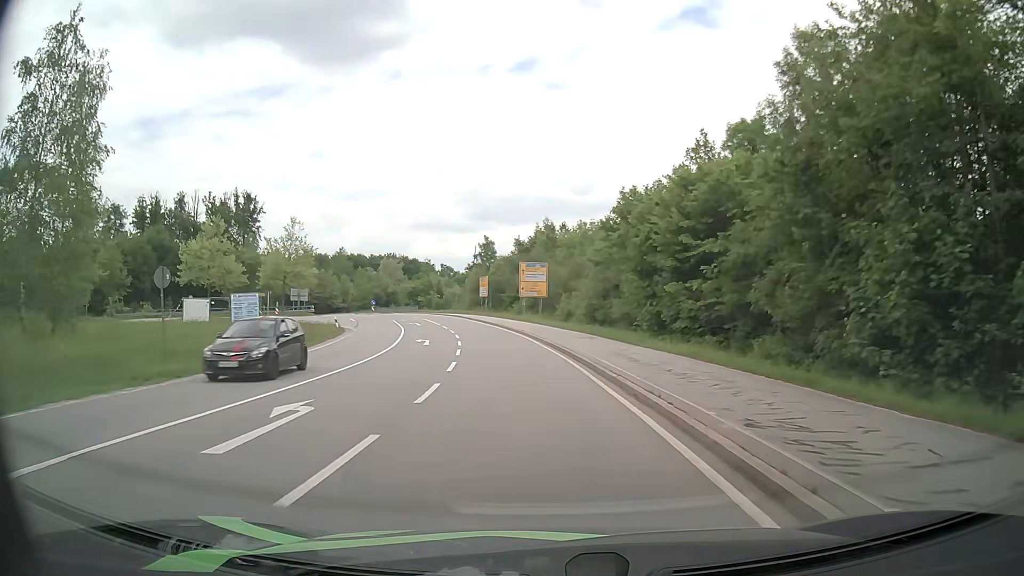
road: secondary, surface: asphalt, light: Day
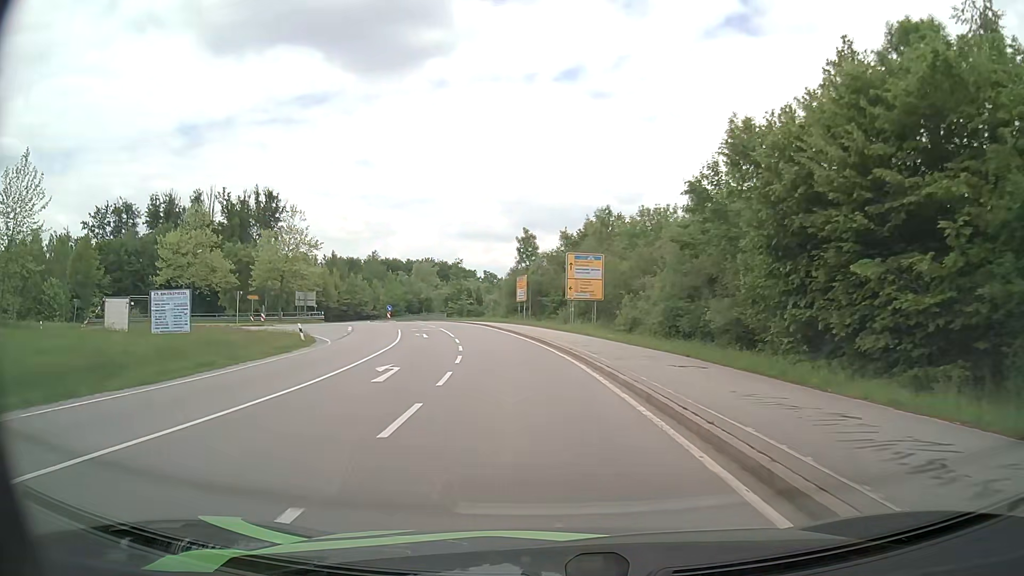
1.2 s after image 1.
(-0.5, +15.1) m; -4°
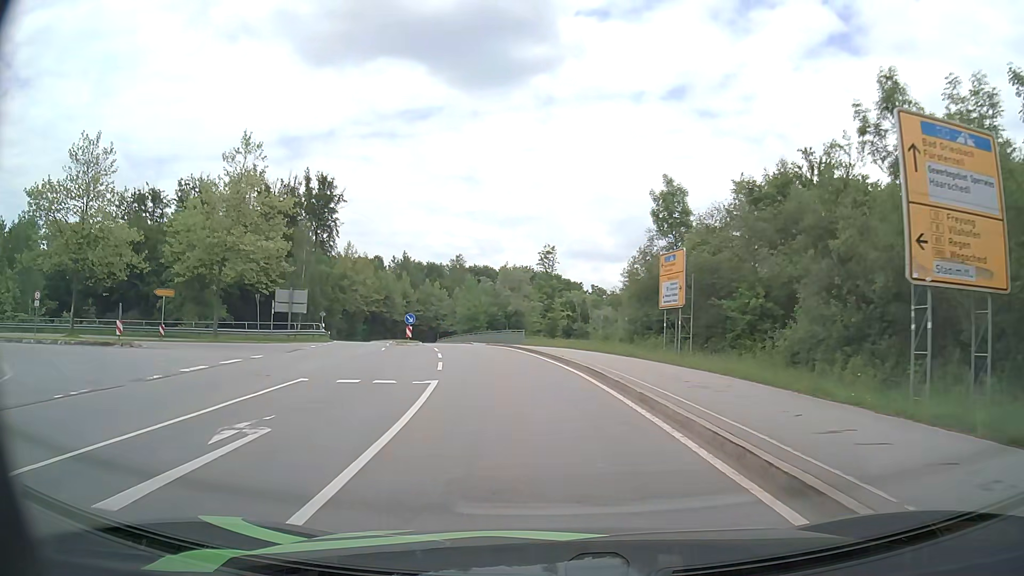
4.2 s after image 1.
(-2.9, +33.6) m; -10°
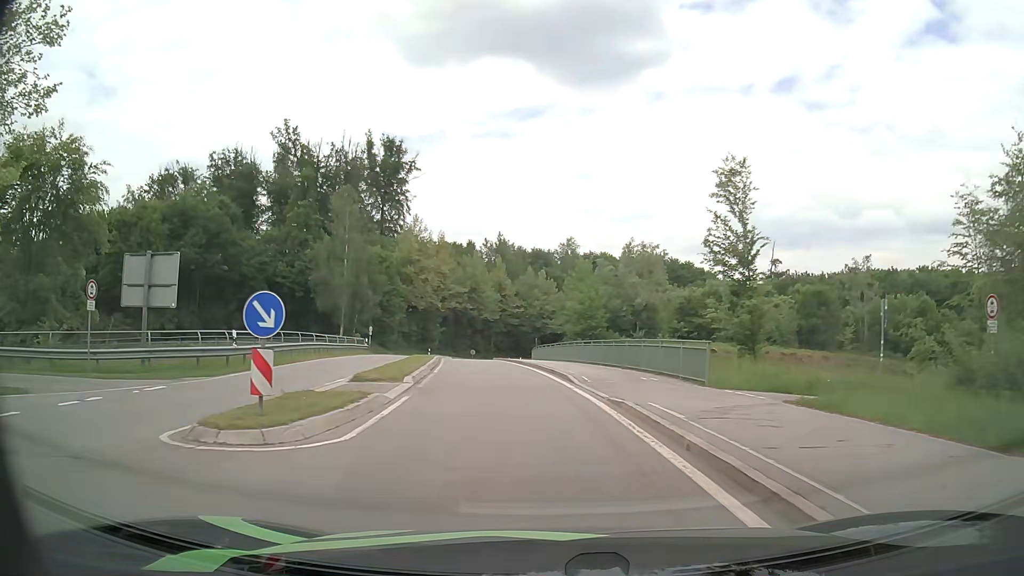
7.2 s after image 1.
(-2.4, +30.7) m; -10°
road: primary_link
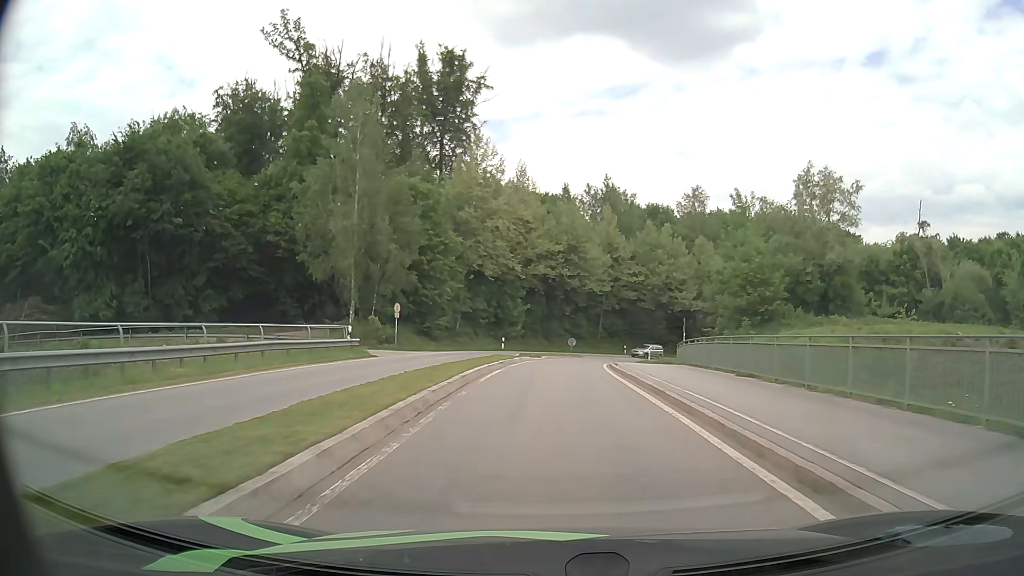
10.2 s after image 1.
(-2.8, +30.6) m; -9°
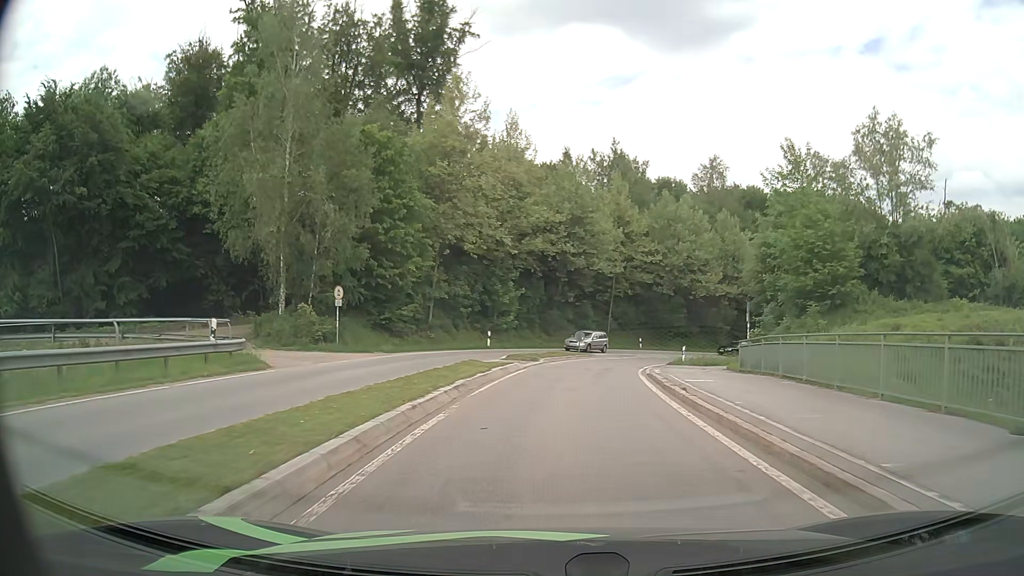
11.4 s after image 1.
(-0.1, +12.5) m; 0°
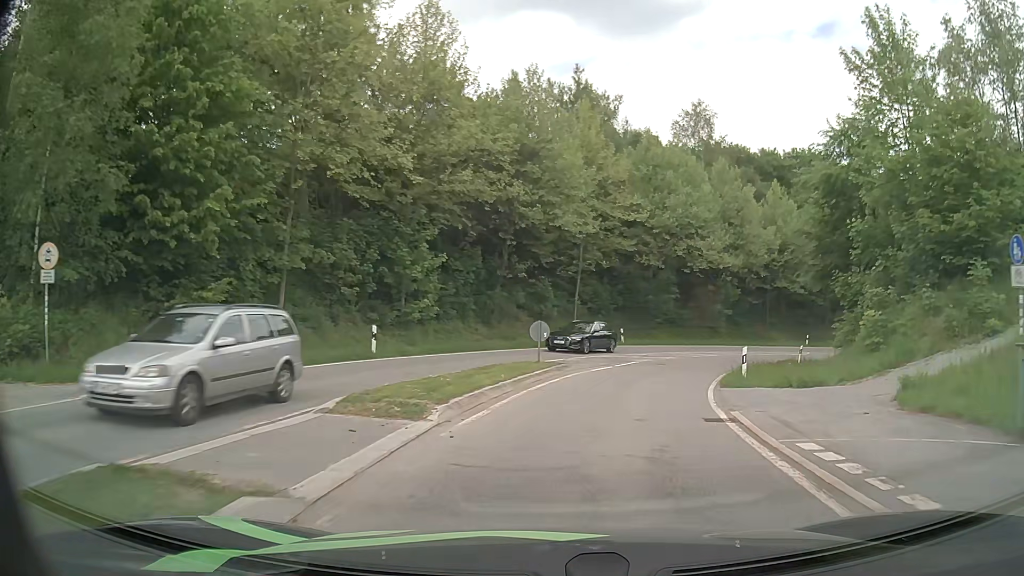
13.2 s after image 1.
(+0.5, +18.2) m; +4°
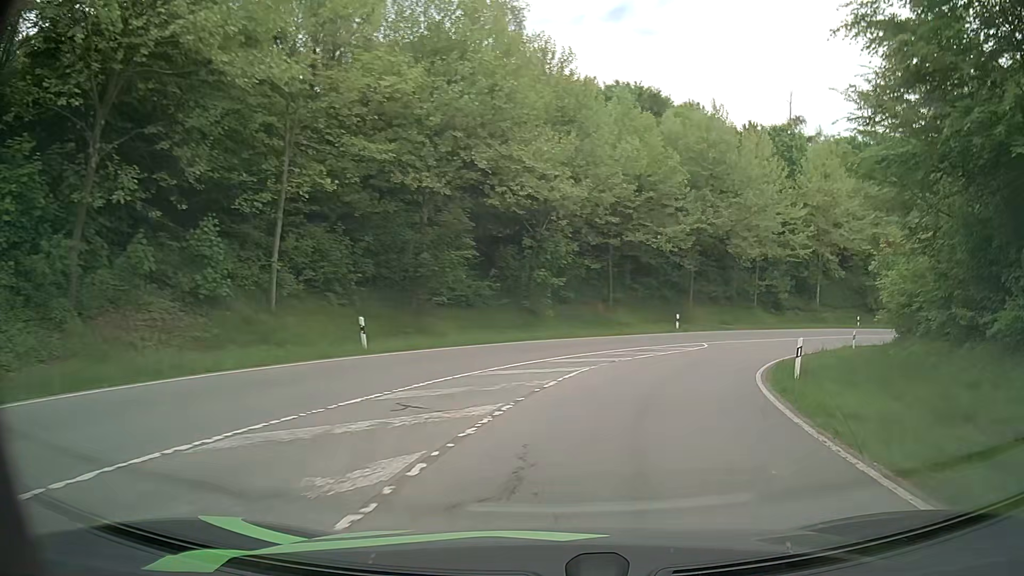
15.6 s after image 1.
(+2.9, +23.1) m; +18°
(+1, +10) (+4, +20) (+8, +29) (+14, +37) (+21, +44) (+29, +49) (+39, +52) (+48, +54) (+58, +53) (+68, +51) m
